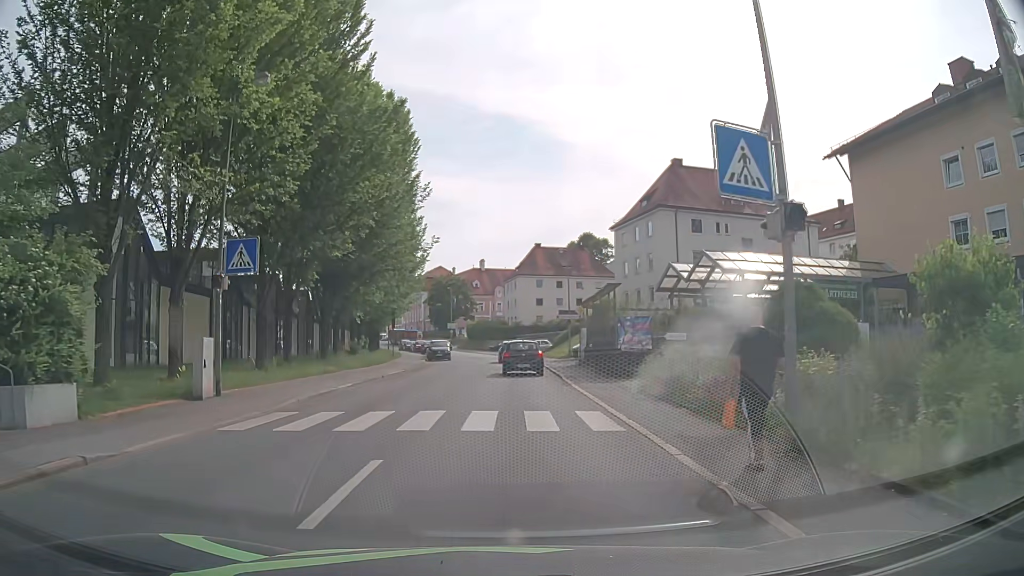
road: tertiary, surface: asphalt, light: Day
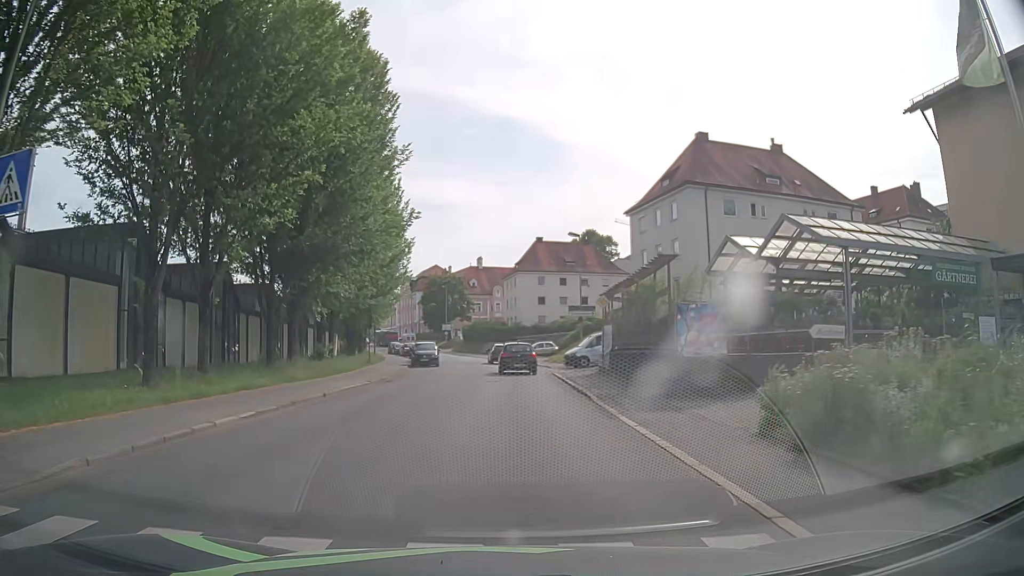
(0.0, +8.8) m; 0°
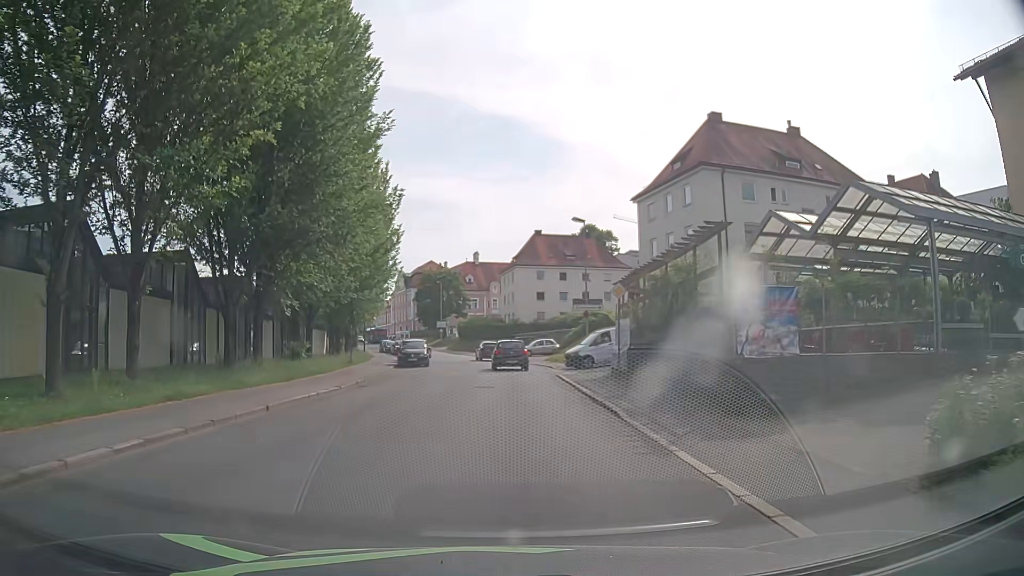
(0.0, +4.4) m; +1°
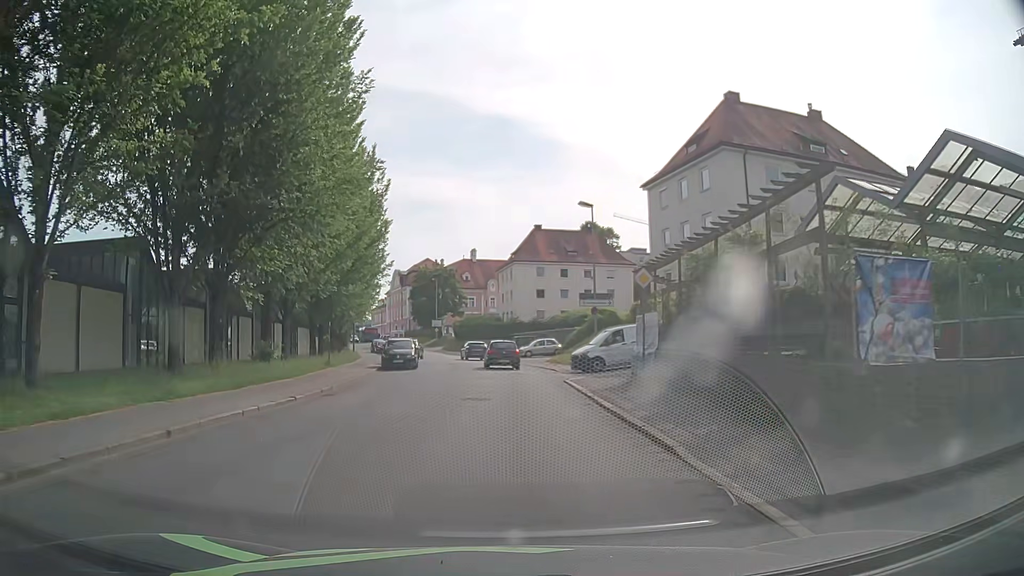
(0.0, +4.5) m; 0°
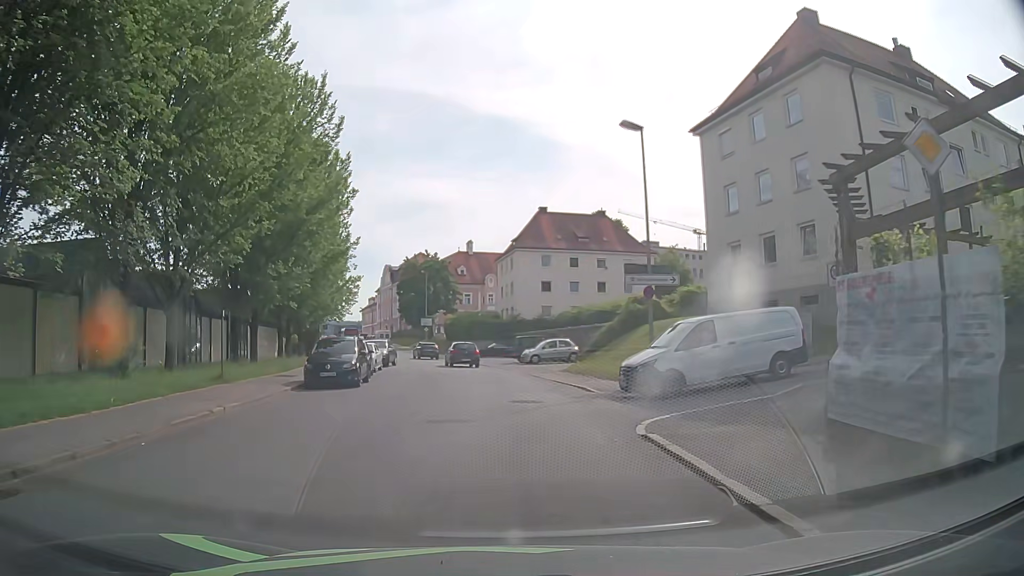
(-0.1, +13.4) m; -1°
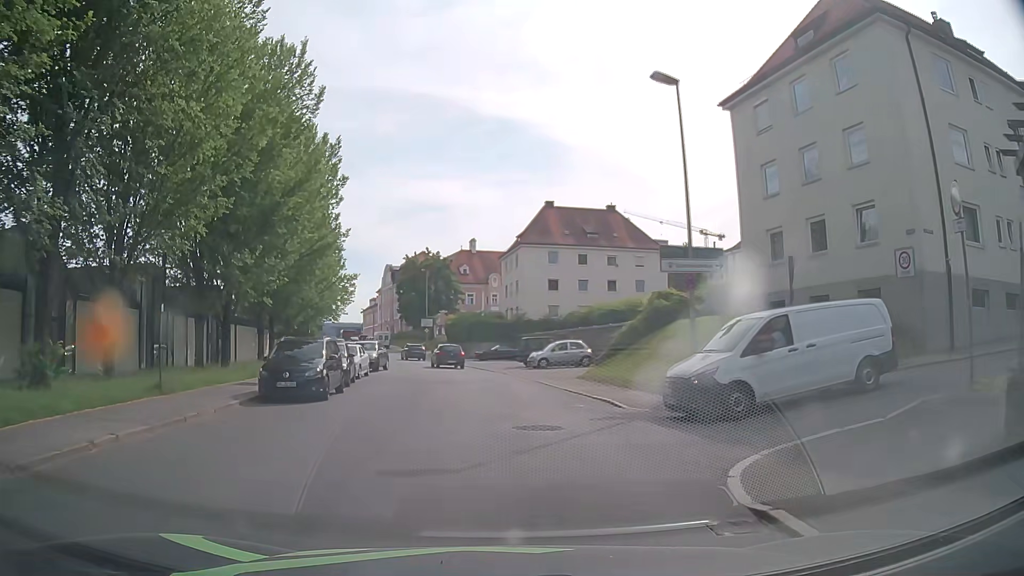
(0.0, +4.4) m; +1°
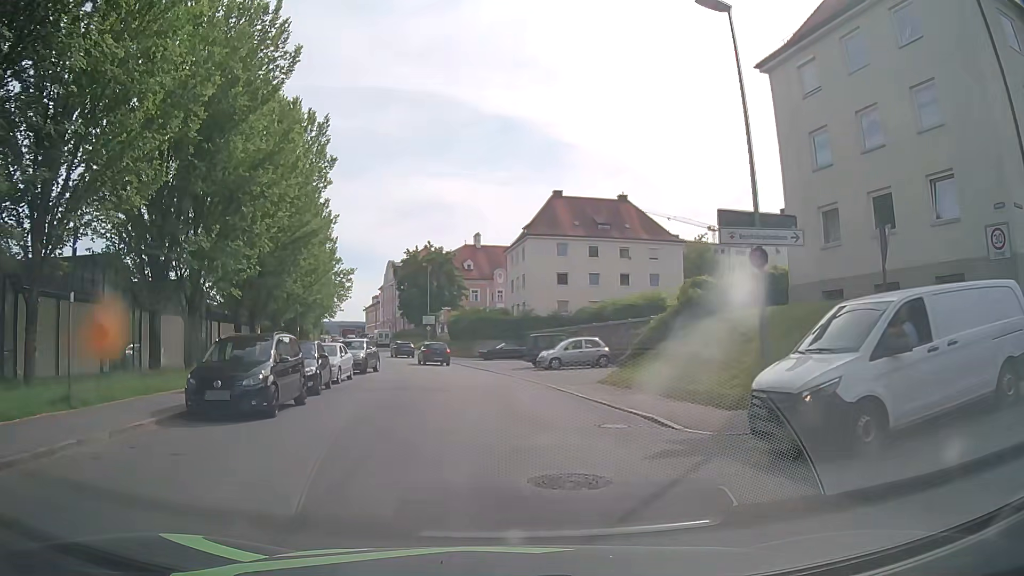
(-0.1, +4.4) m; 0°
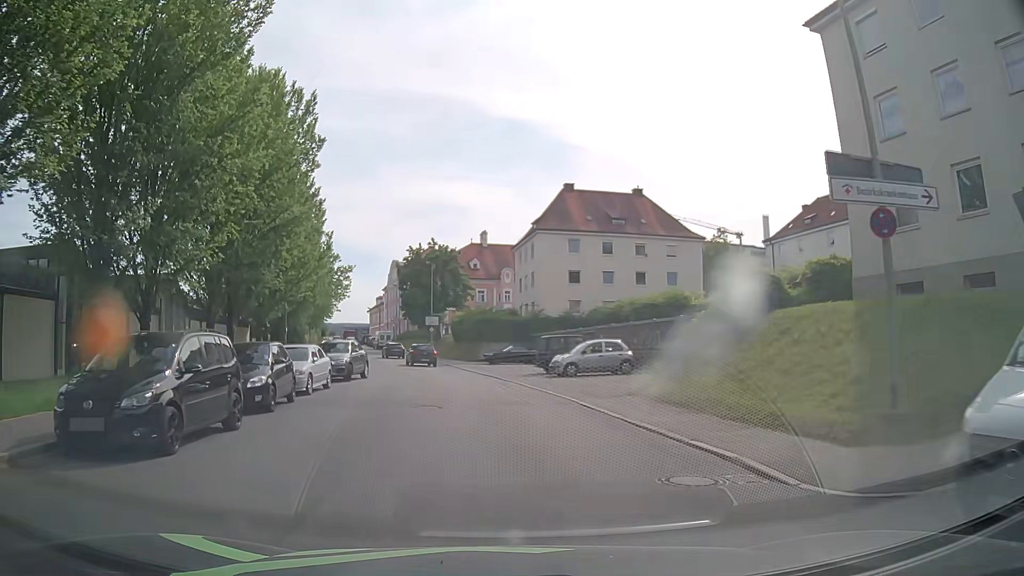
(-0.1, +4.5) m; -2°
(0, +10) (0, +20) (-2, +30) (-3, +40) (-5, +50) (-7, +59) (-10, +69) (-14, +78) (-17, +88) (-20, +97) m
